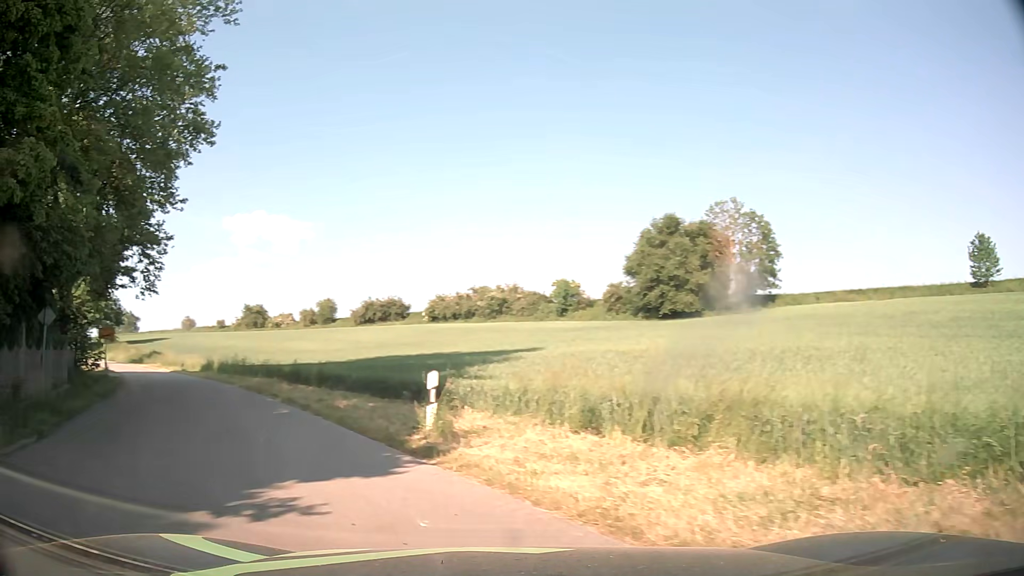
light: Day
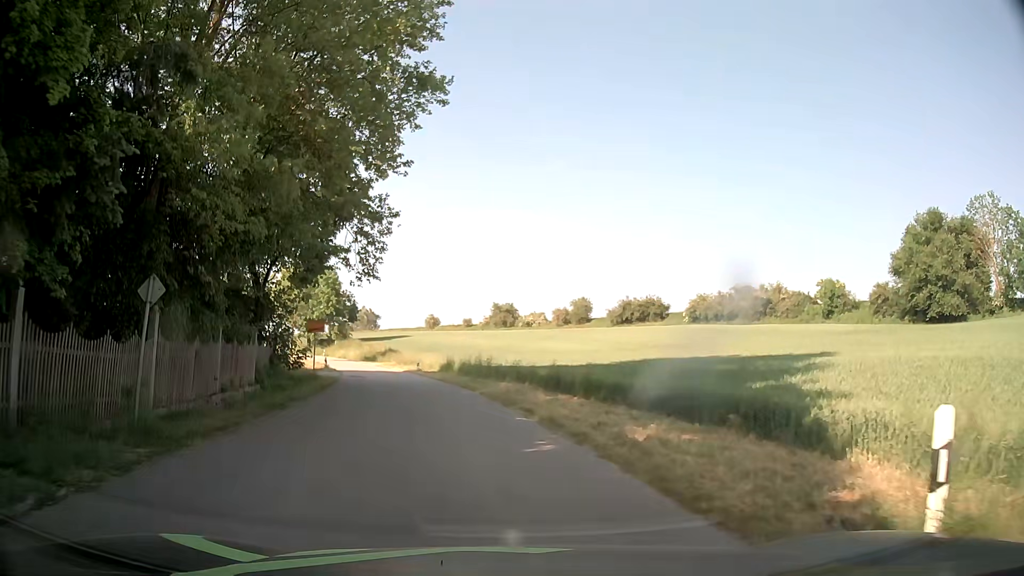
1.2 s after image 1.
(-1.7, +6.3) m; -22°
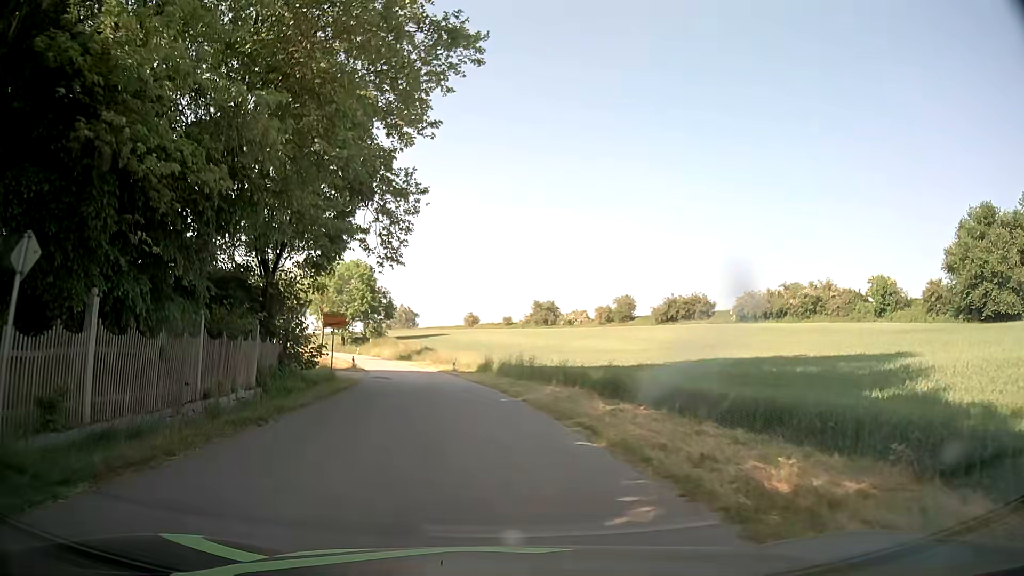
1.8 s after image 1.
(-0.2, +4.3) m; -3°
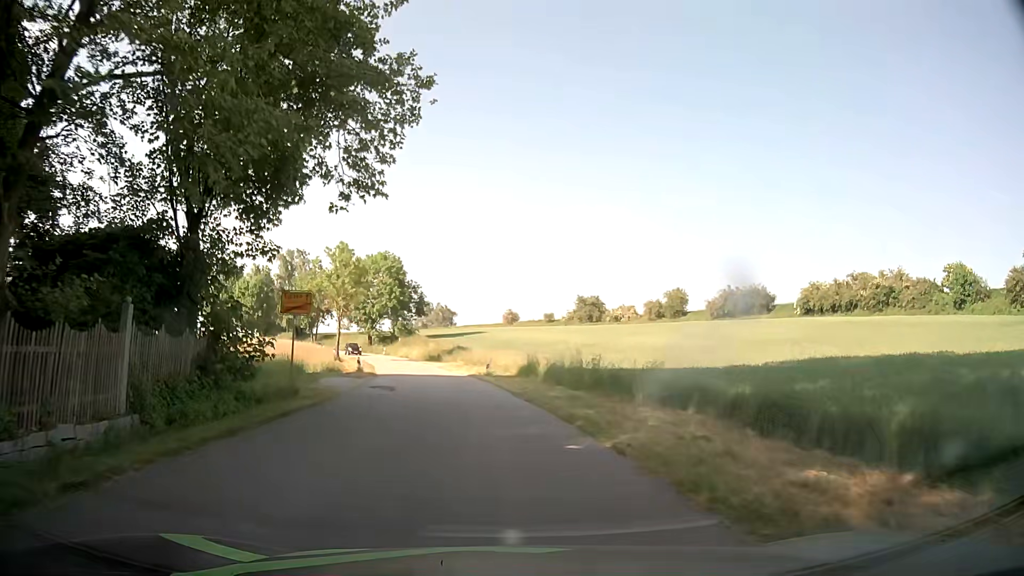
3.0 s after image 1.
(-0.4, +10.9) m; -4°
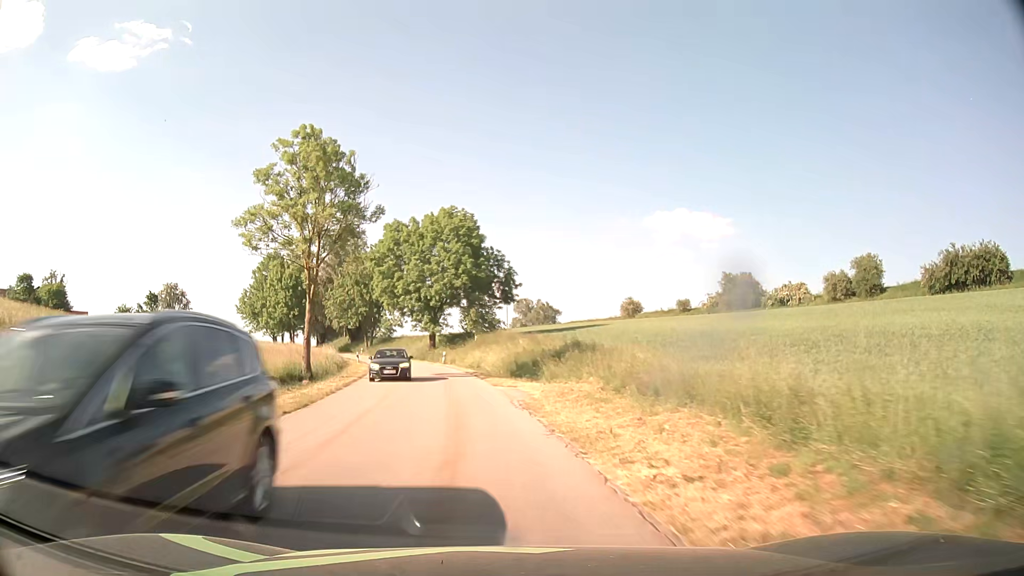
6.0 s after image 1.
(-3.0, +40.1) m; -8°
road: tertiary
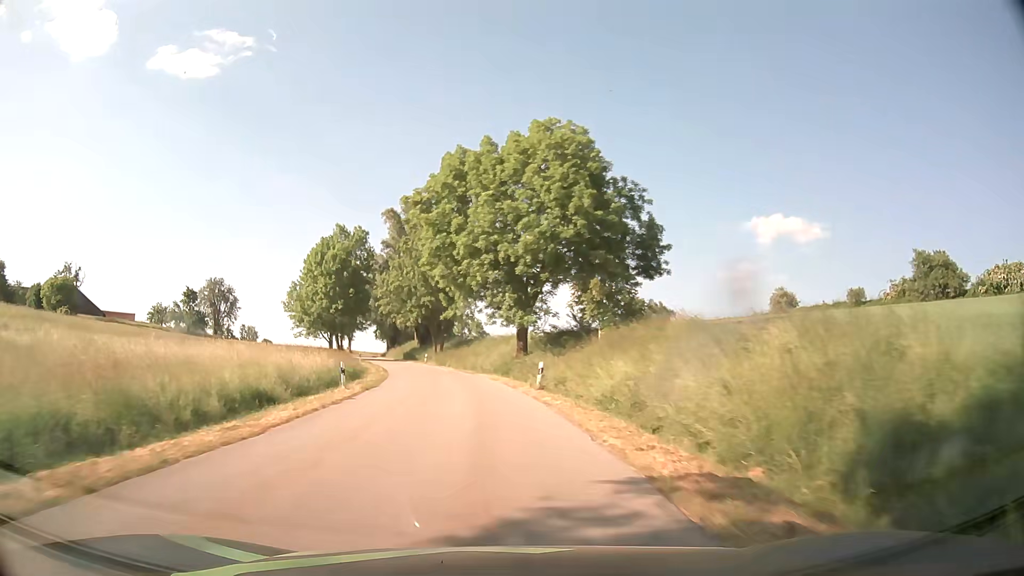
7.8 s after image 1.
(-2.4, +31.5) m; -9°
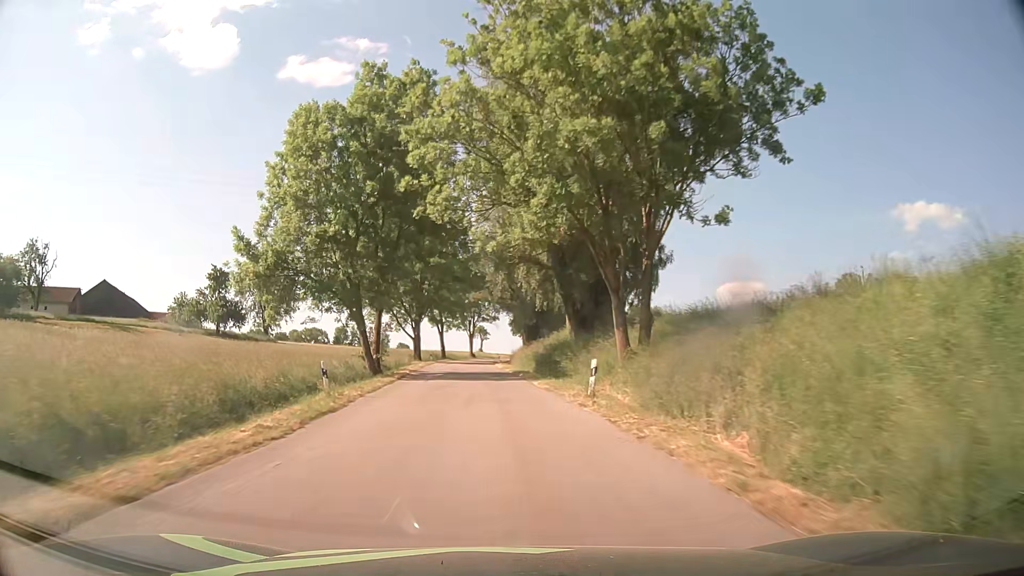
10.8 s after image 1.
(-6.1, +56.5) m; -13°
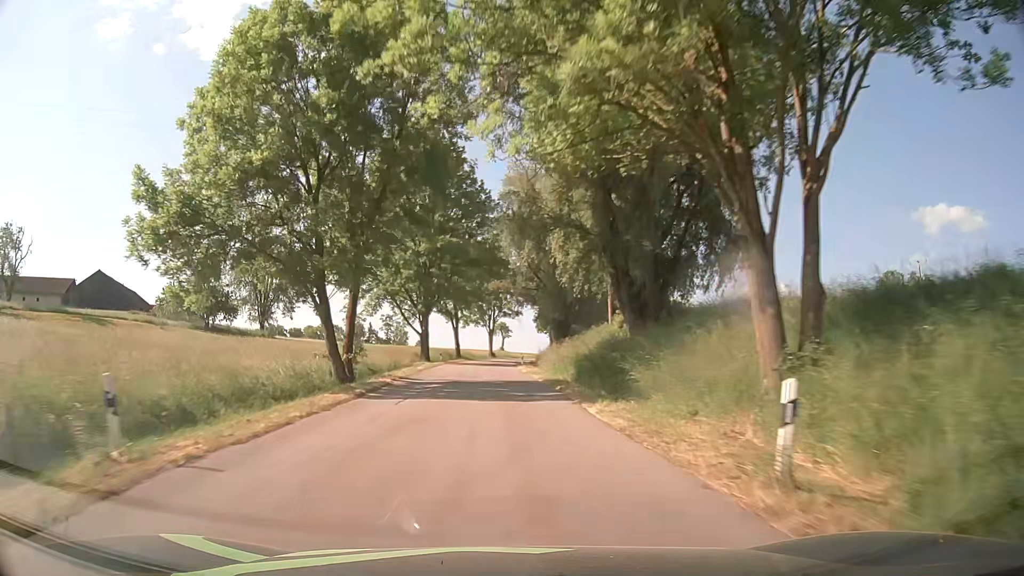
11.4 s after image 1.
(-0.3, +11.6) m; -2°
(0, +10) (0, +20) (-1, +30) (-1, +40) (-1, +50) (-1, +60) (-1, +70) (0, +80) (+2, +90) (+4, +100) m
